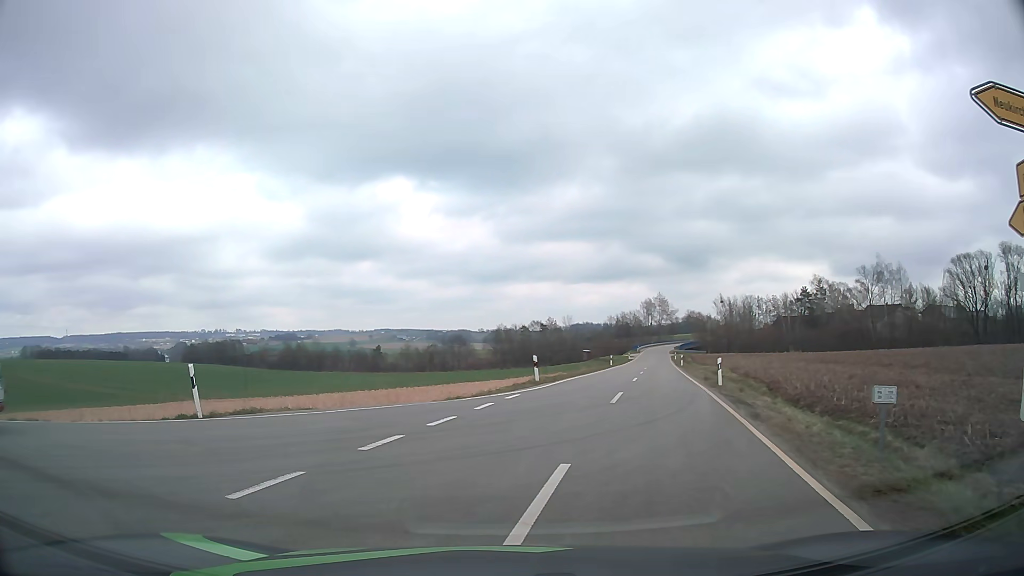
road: tertiary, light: Day
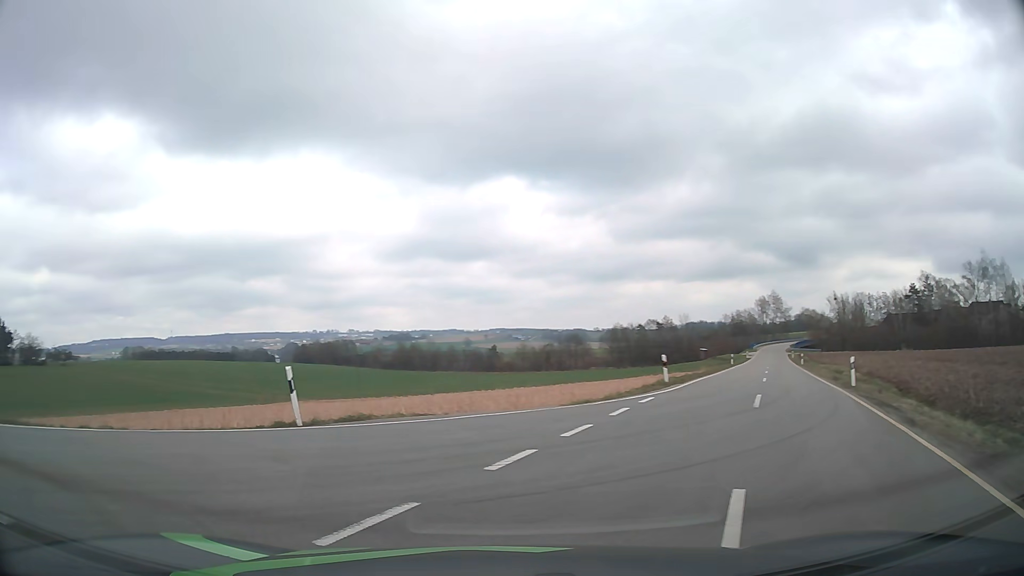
(-0.1, +1.6) m; -9°
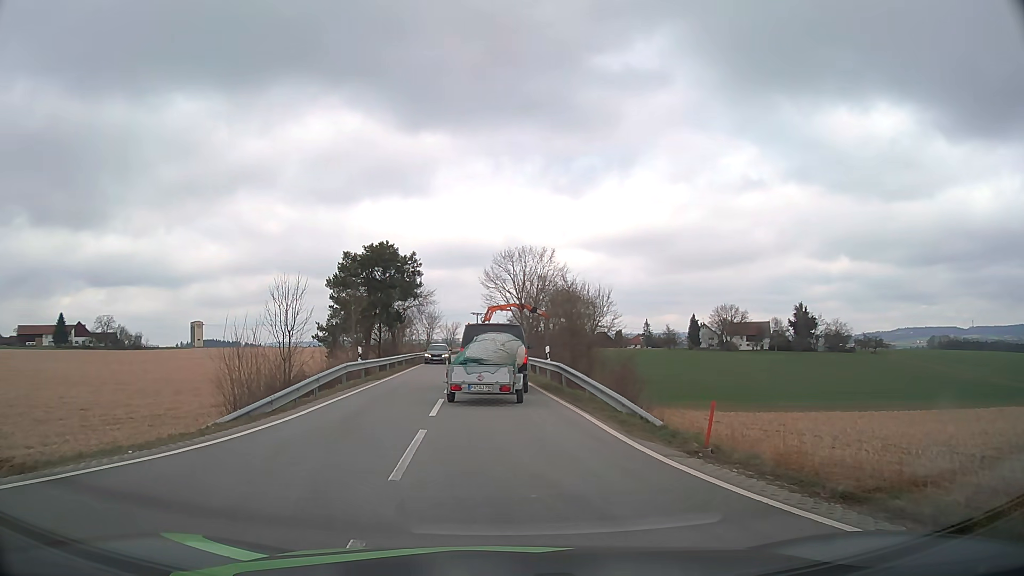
(-7.3, +7.8) m; -71°
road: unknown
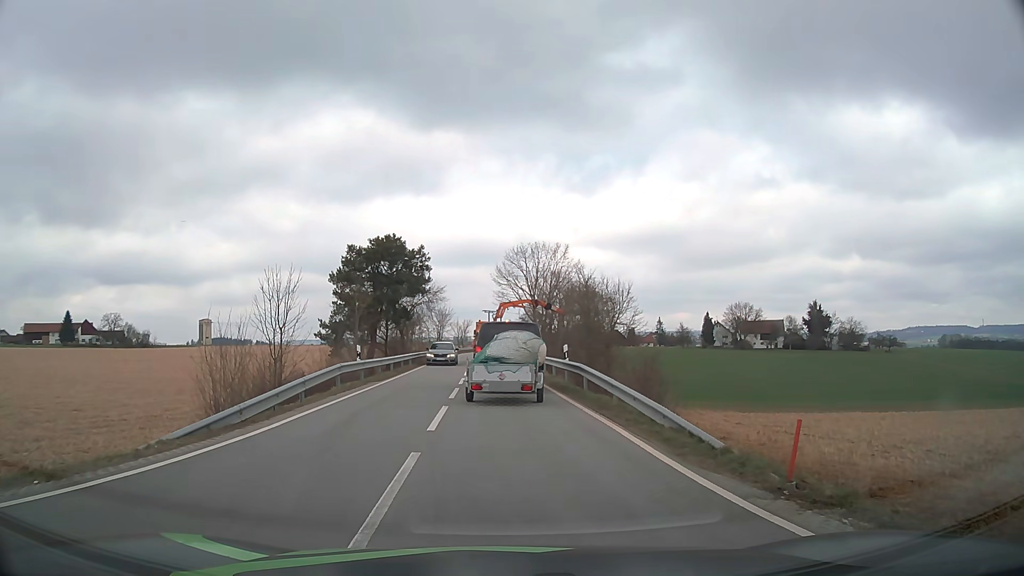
(0.0, +2.3) m; -1°
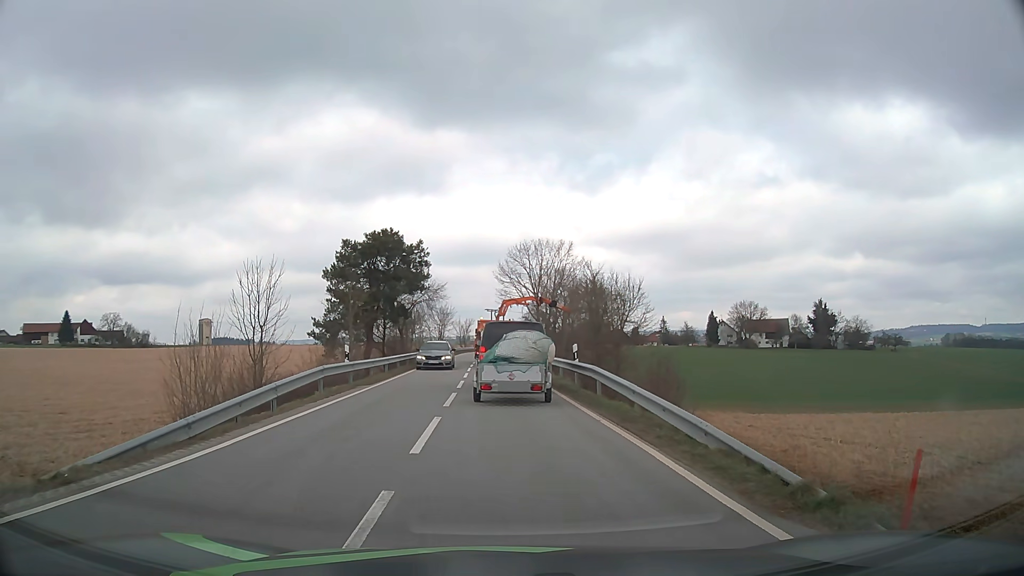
(0.0, +2.1) m; -1°
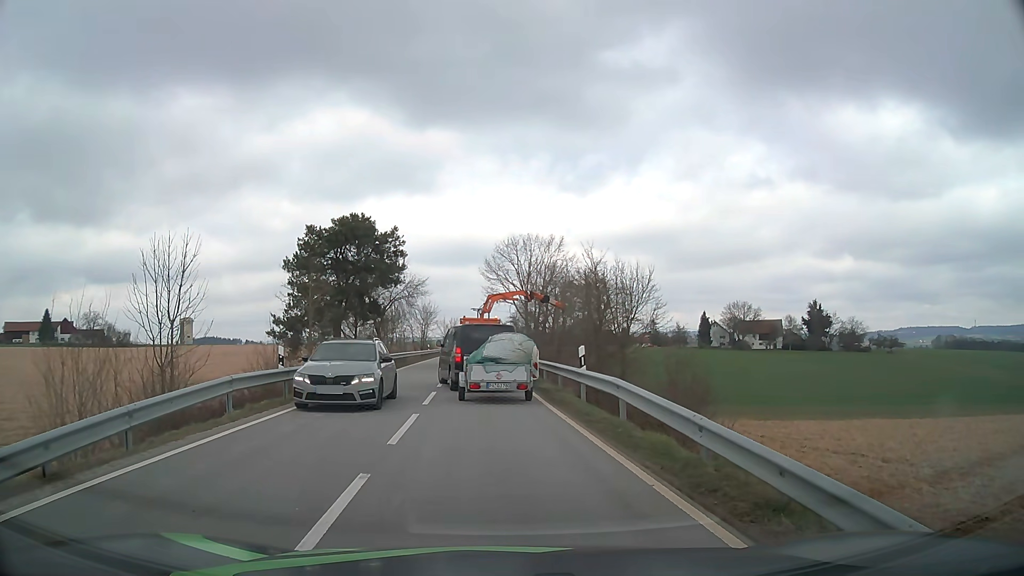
(+0.1, +5.1) m; +2°
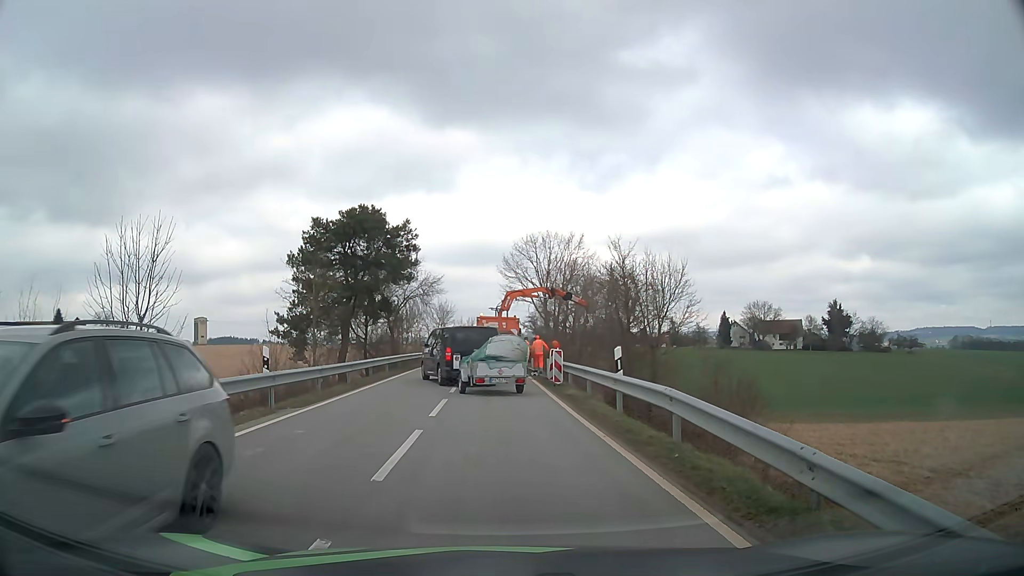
(-0.1, +2.3) m; -2°
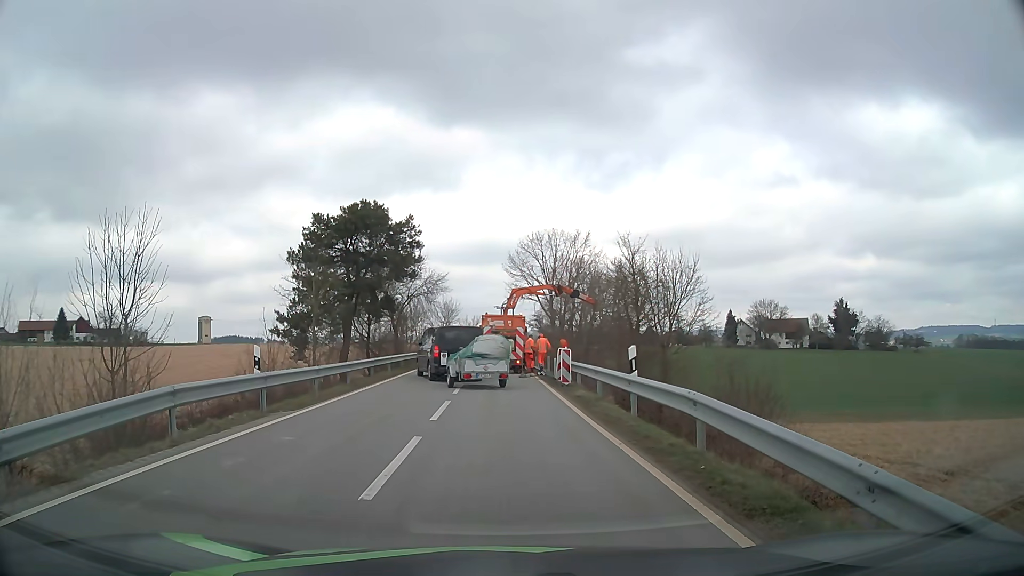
(0.0, +0.8) m; 0°
